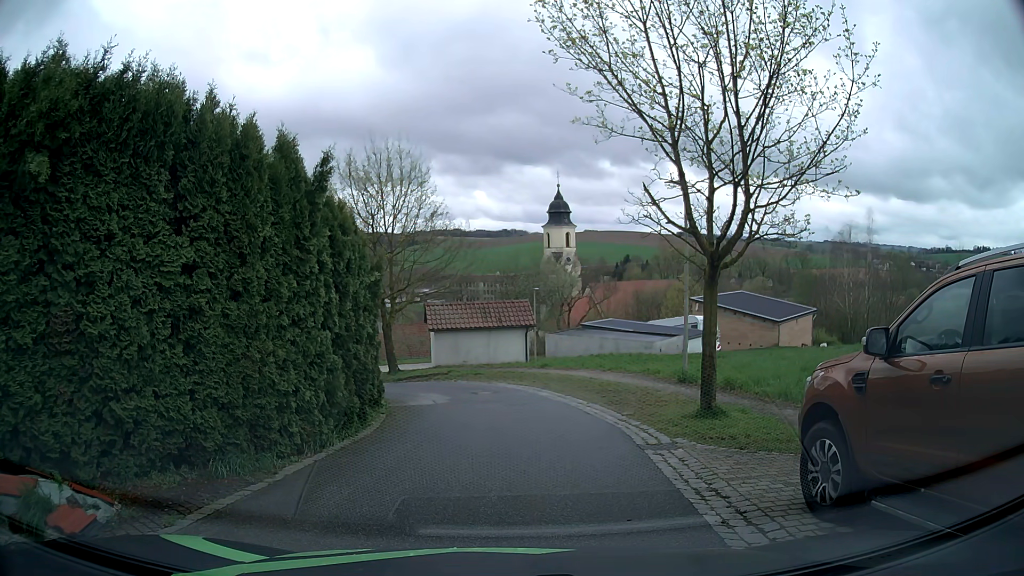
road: residential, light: Day
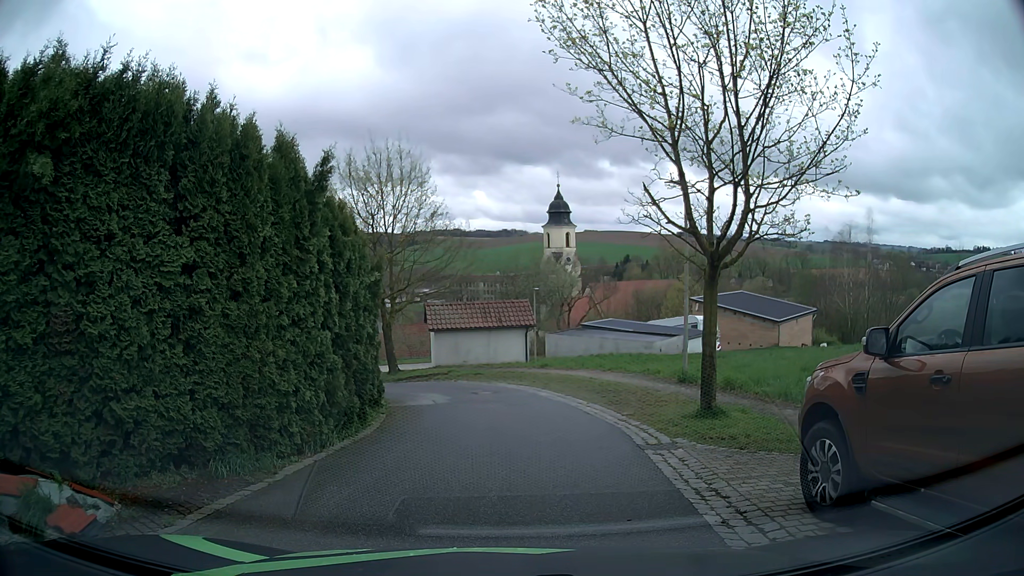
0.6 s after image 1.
(0.0, 0.0) m; 0°
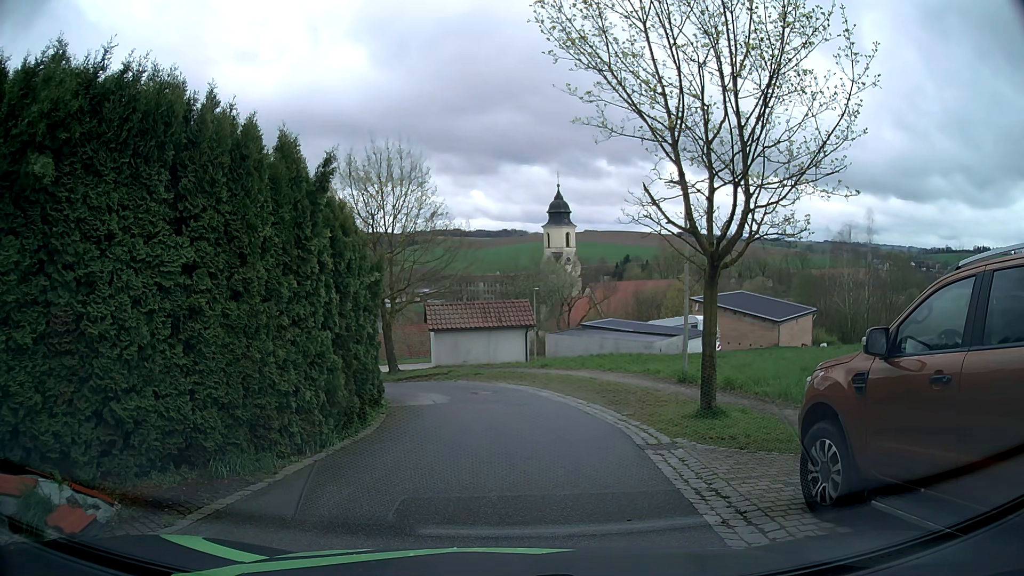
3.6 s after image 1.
(0.0, 0.0) m; 0°
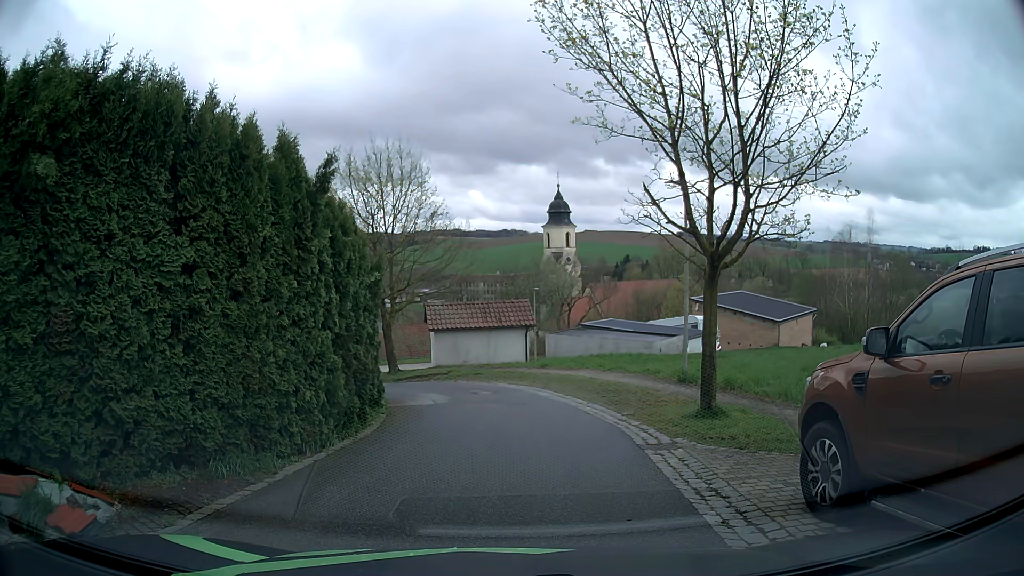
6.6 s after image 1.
(0.0, 0.0) m; 0°
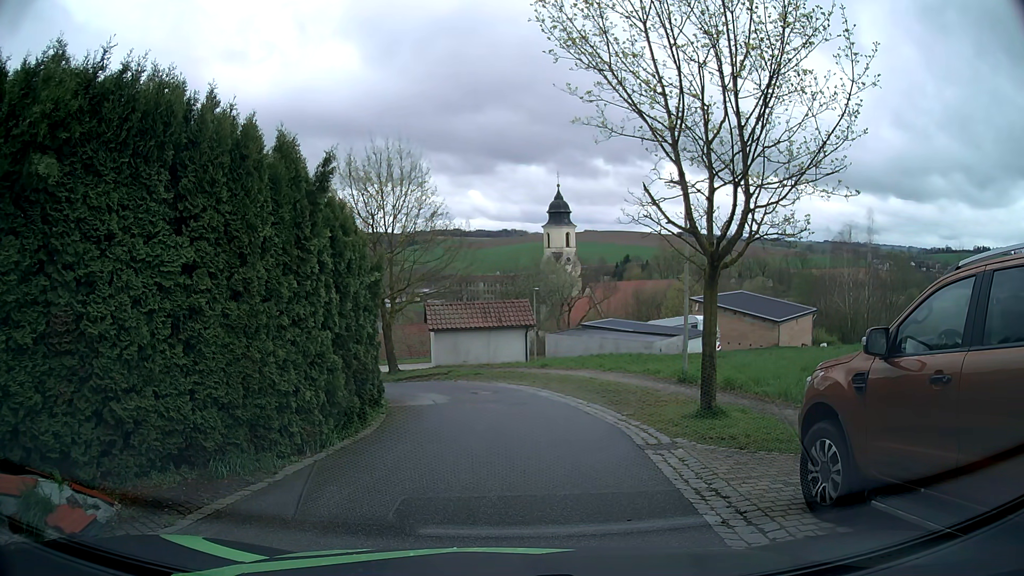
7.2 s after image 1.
(0.0, 0.0) m; 0°
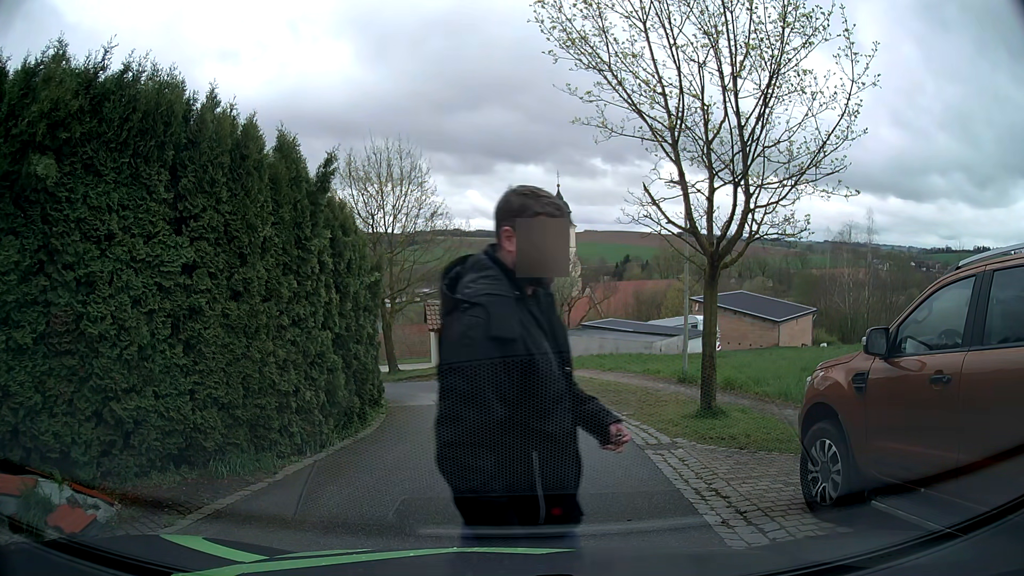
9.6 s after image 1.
(0.0, 0.0) m; 0°
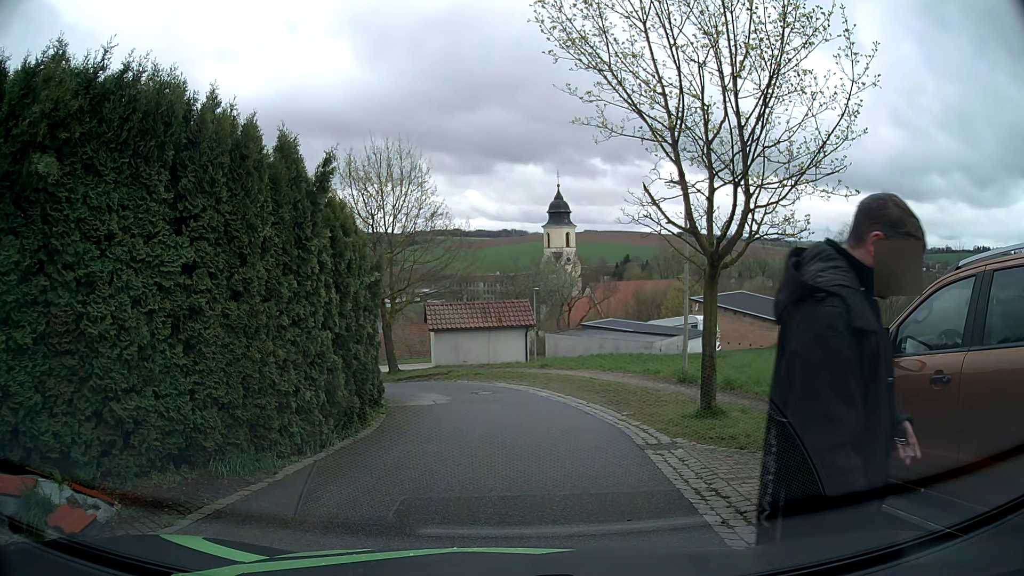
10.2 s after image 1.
(0.0, 0.0) m; 0°
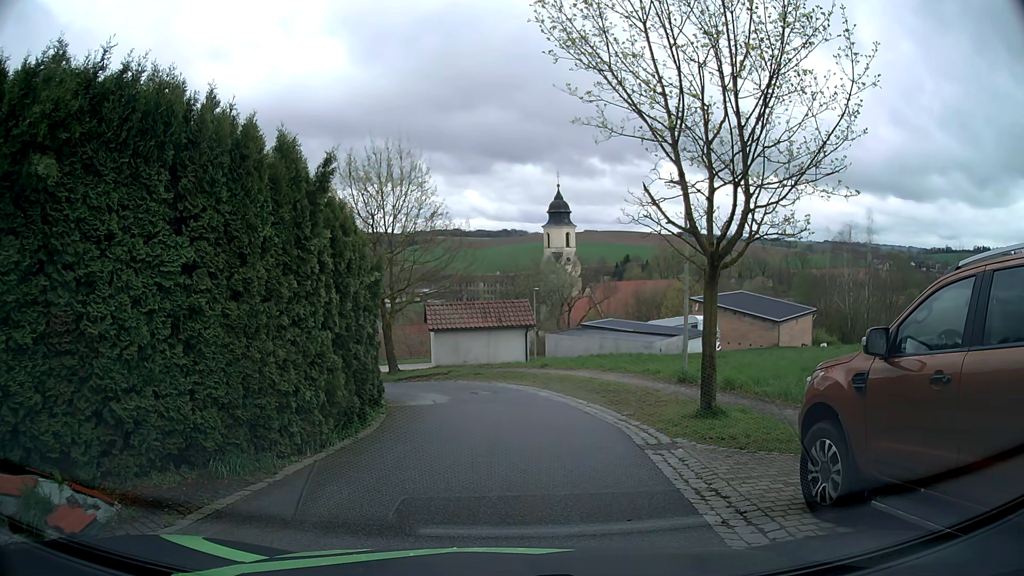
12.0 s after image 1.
(0.0, 0.0) m; 0°
(+1, +10) (0, +20) (-7, +27) (-17, +26) (-26, +21) (-33, +15) (-41, +8) (-49, +2) (-56, -5) (-64, -12) m
